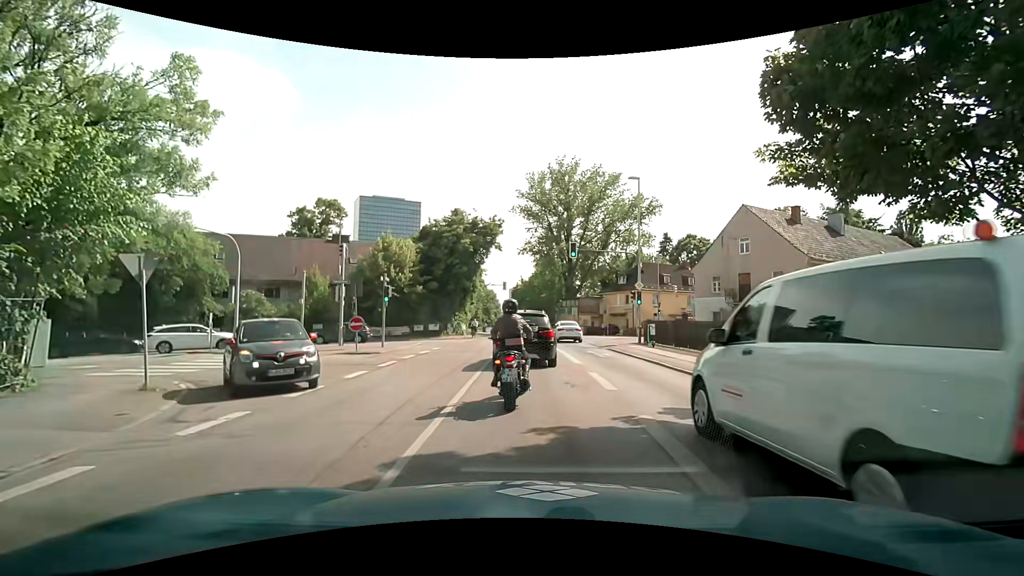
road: secondary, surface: asphalt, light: Day
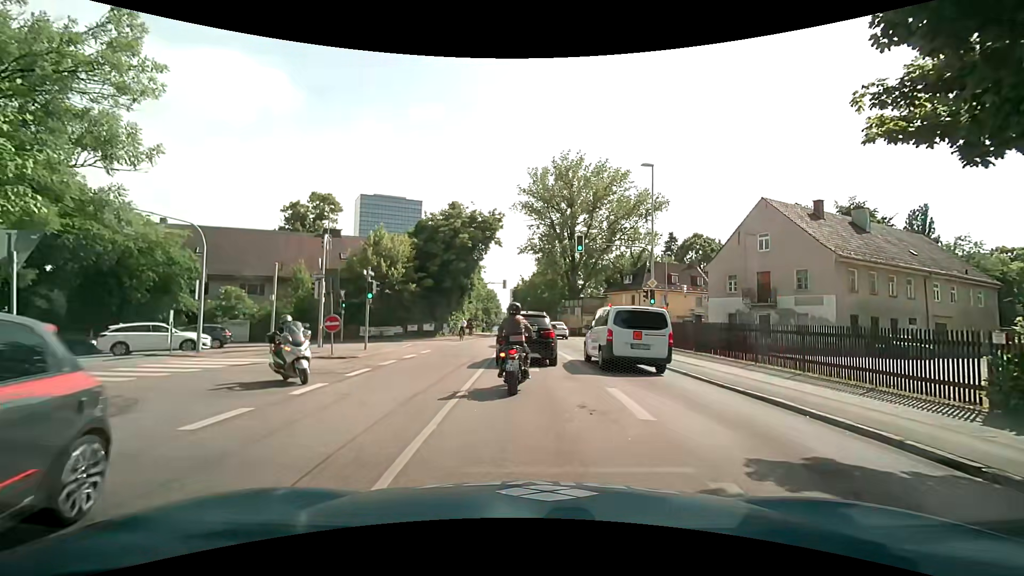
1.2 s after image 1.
(0.0, +3.0) m; -1°
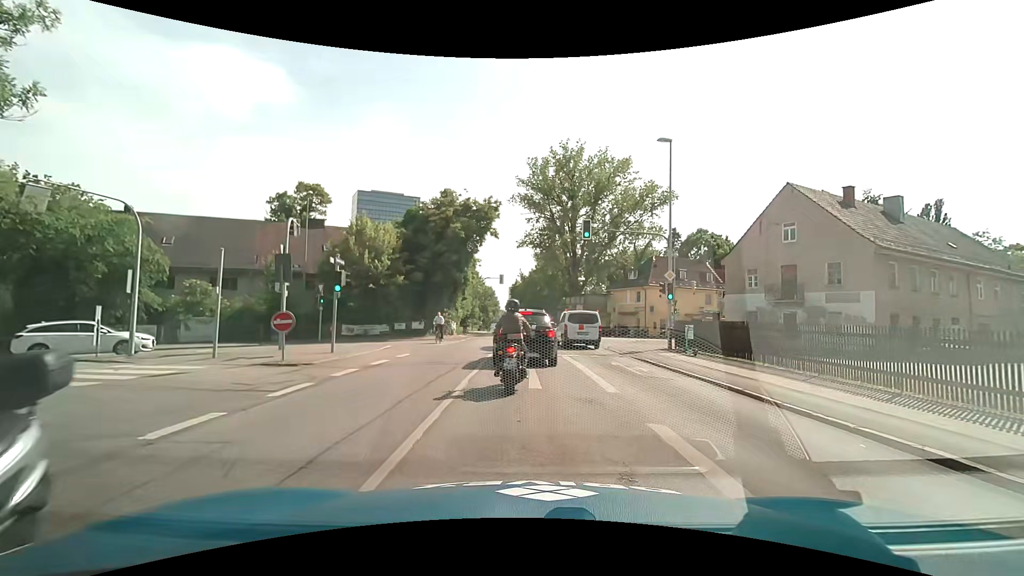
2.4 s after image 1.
(+0.1, +3.7) m; +2°
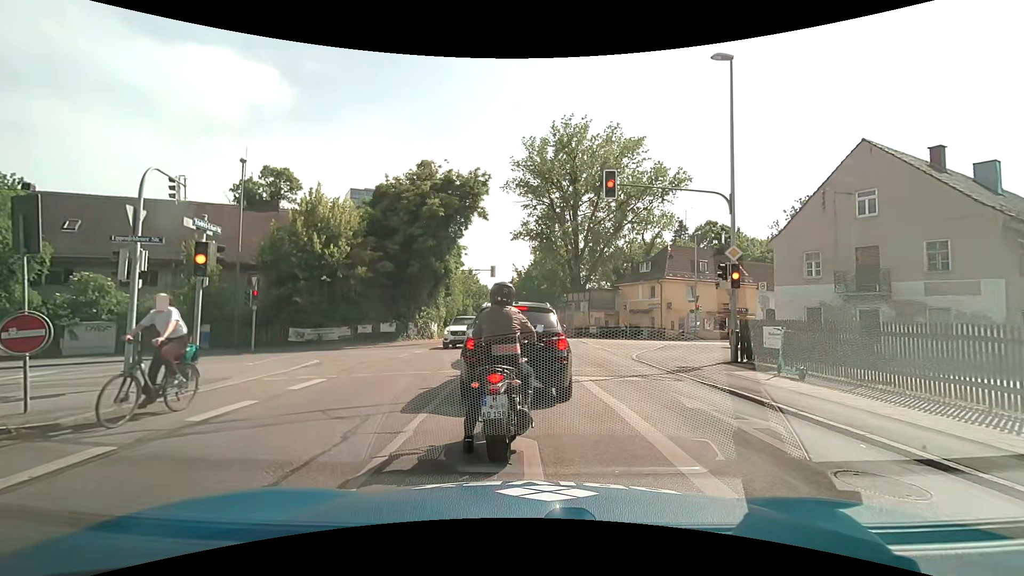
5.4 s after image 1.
(0.0, +7.7) m; -1°
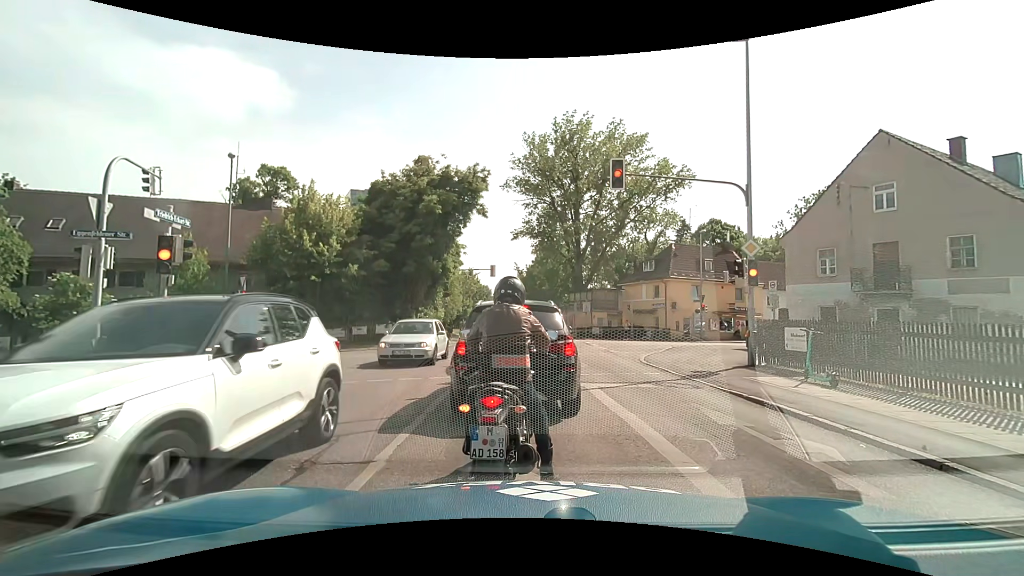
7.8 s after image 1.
(0.0, +1.1) m; 0°
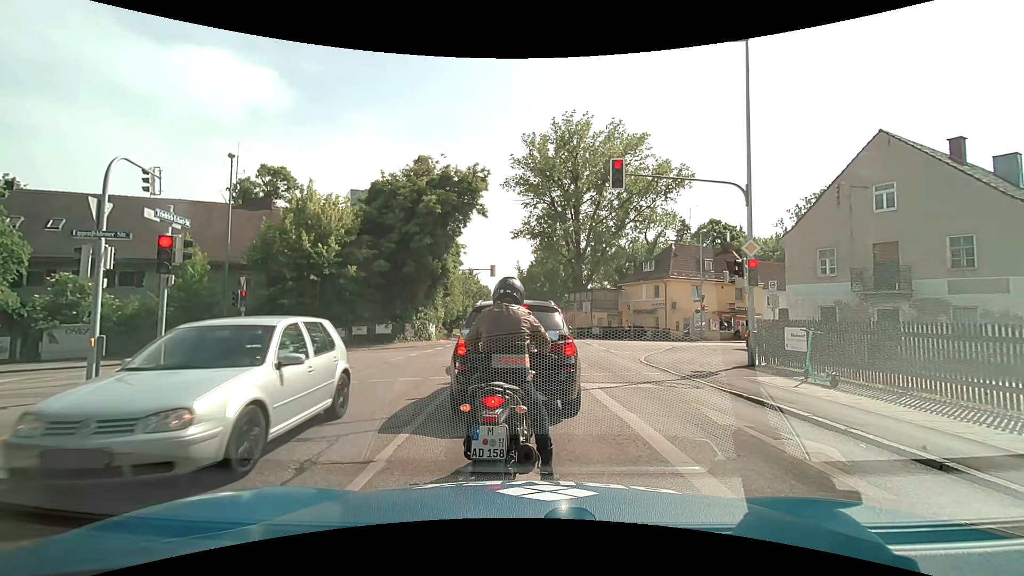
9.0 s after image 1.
(0.0, 0.0) m; 0°
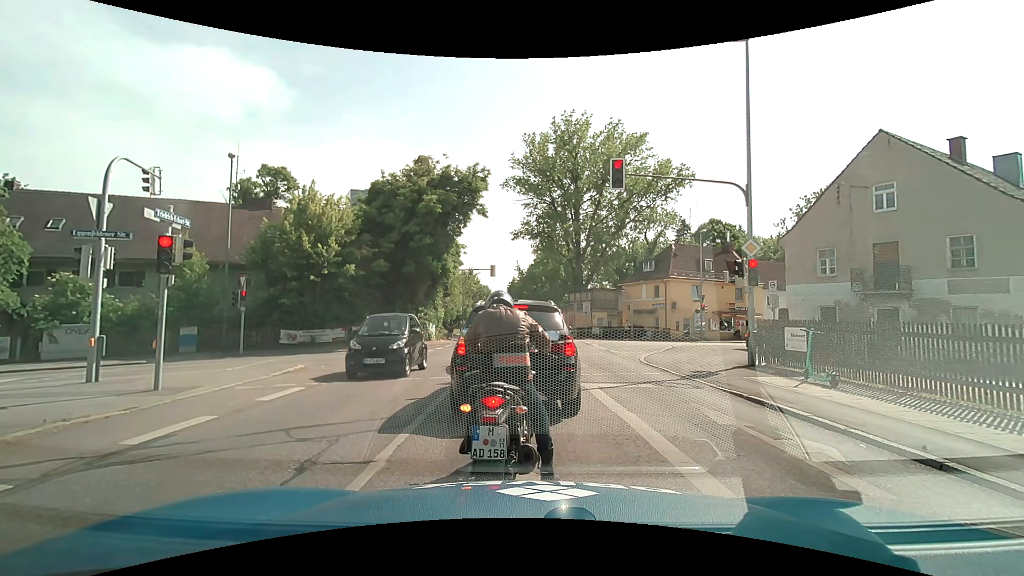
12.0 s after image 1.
(0.0, 0.0) m; 0°
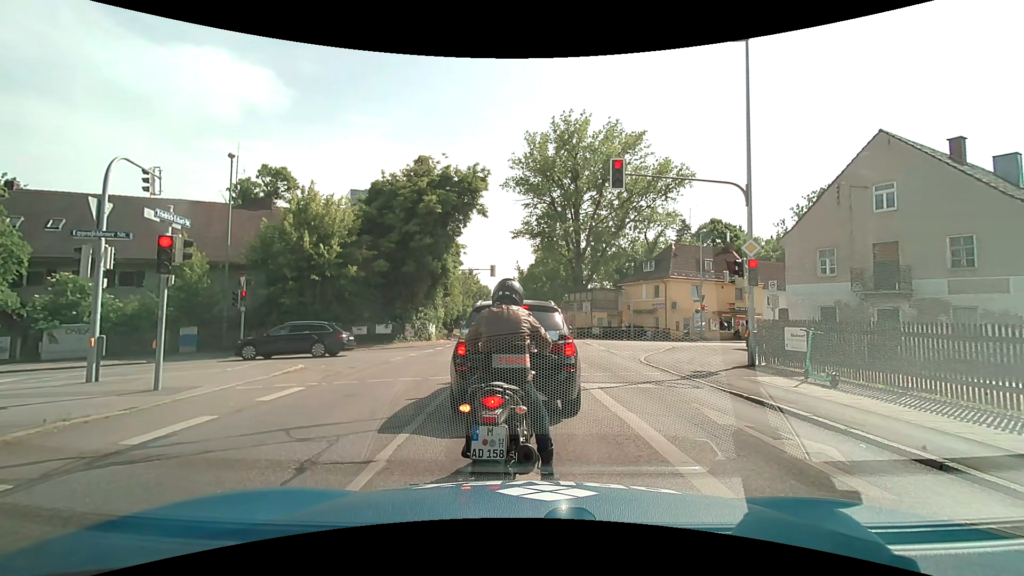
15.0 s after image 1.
(0.0, 0.0) m; 0°
